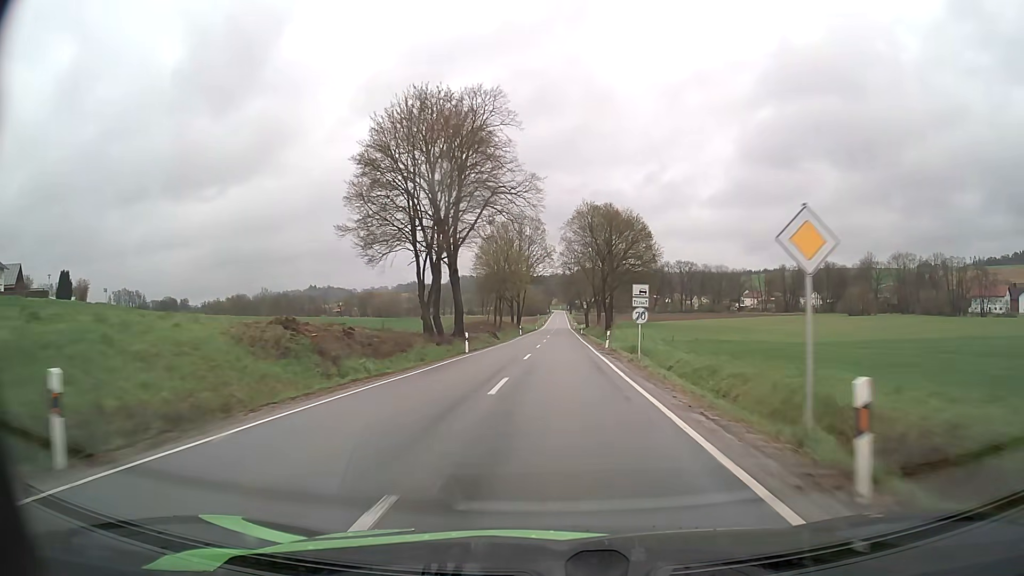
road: secondary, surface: asphalt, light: Day
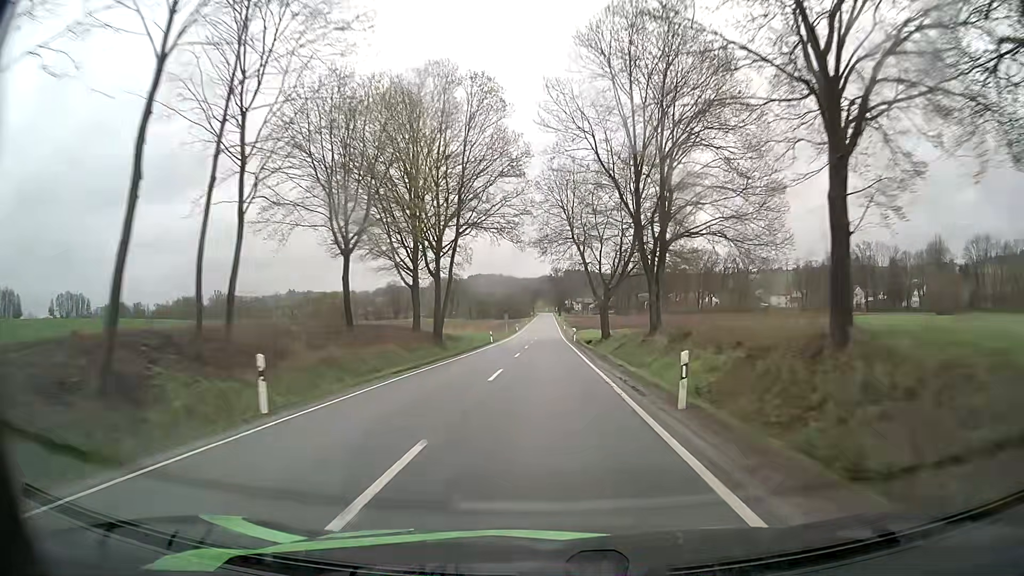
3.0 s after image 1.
(+1.7, +69.7) m; +1°
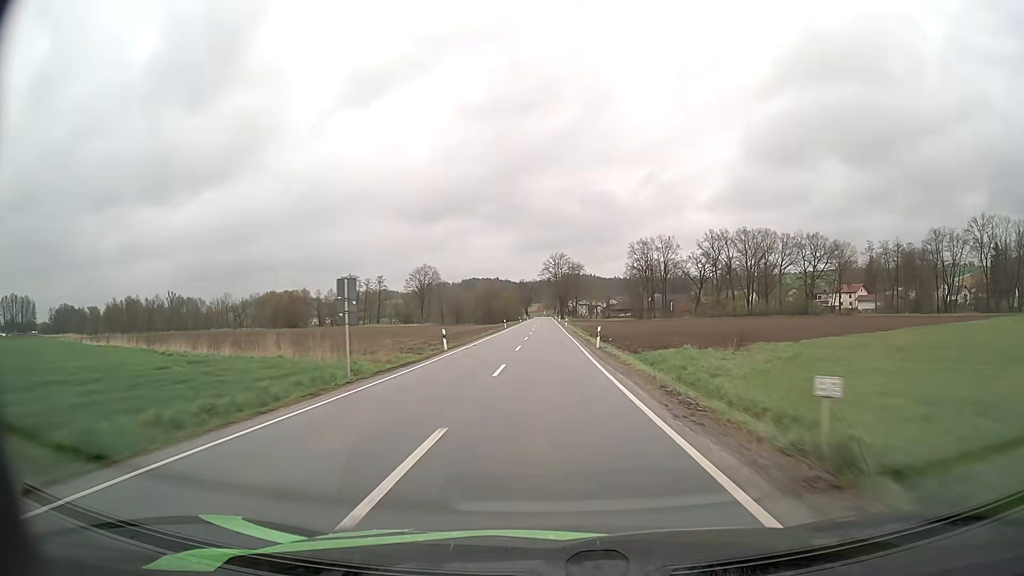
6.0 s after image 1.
(+0.5, +72.2) m; 0°
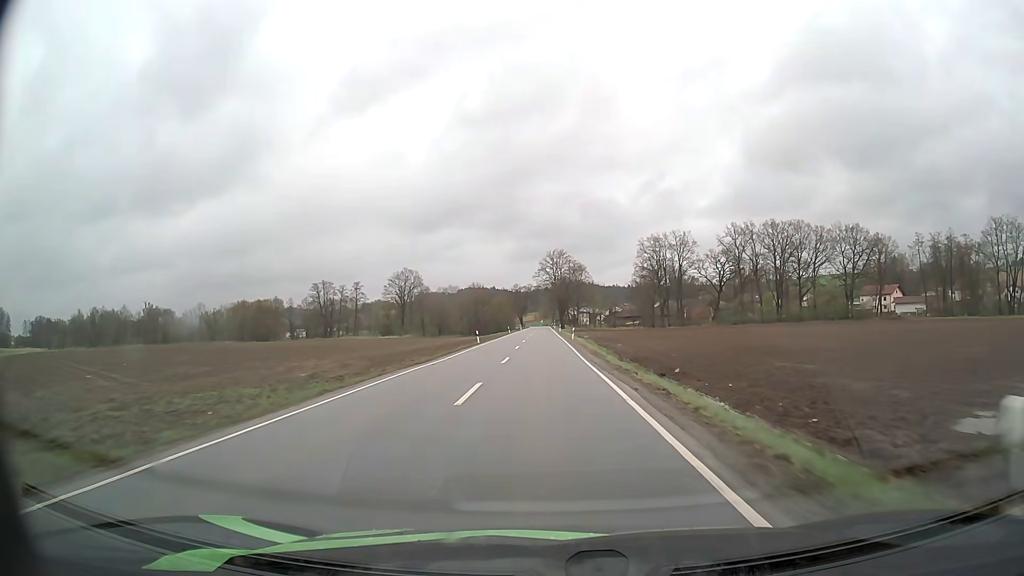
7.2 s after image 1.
(+0.2, +29.5) m; 0°
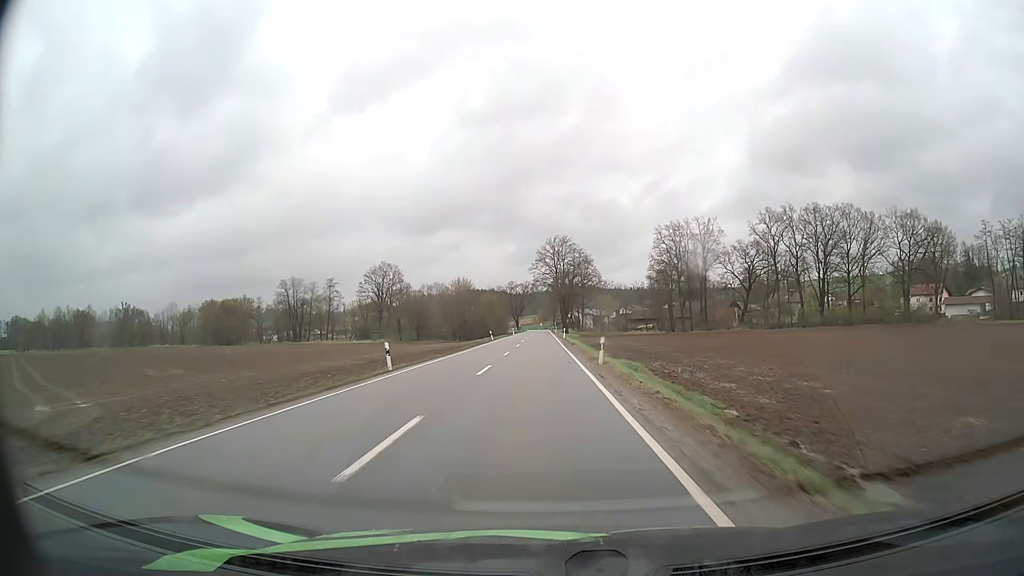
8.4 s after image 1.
(+0.1, +29.5) m; 0°
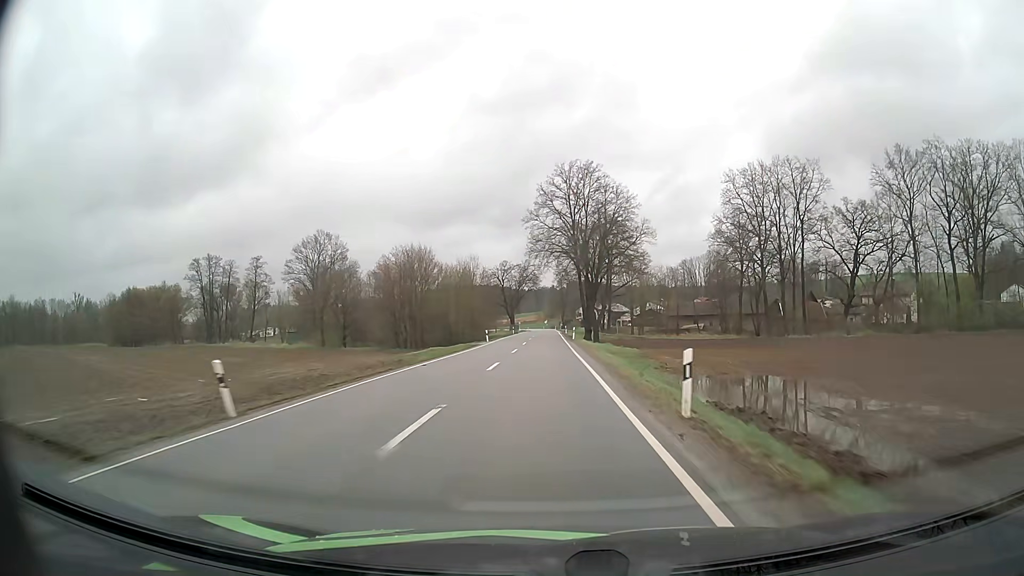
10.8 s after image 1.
(-0.3, +59.0) m; 0°
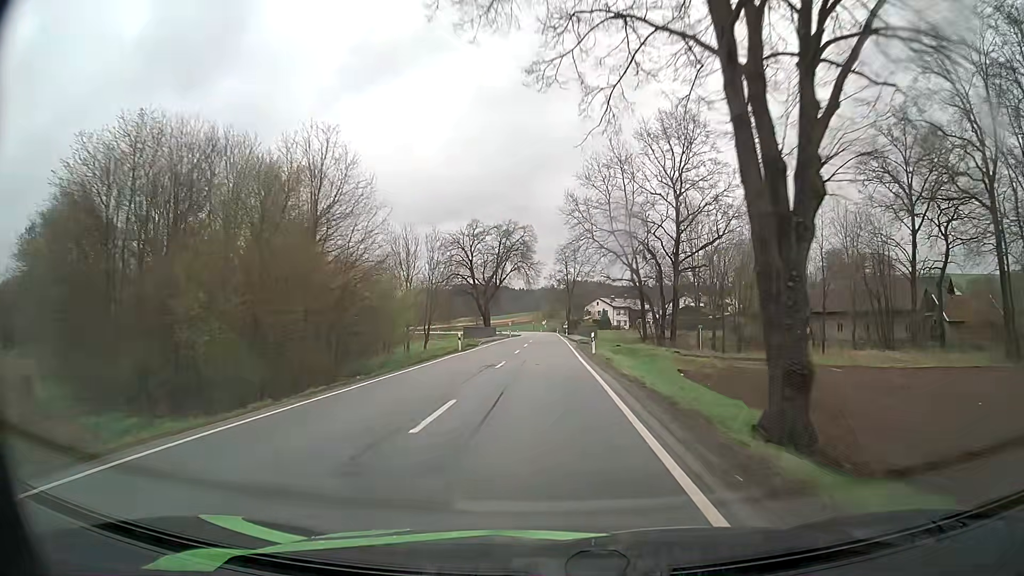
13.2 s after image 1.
(+0.1, +58.5) m; 0°
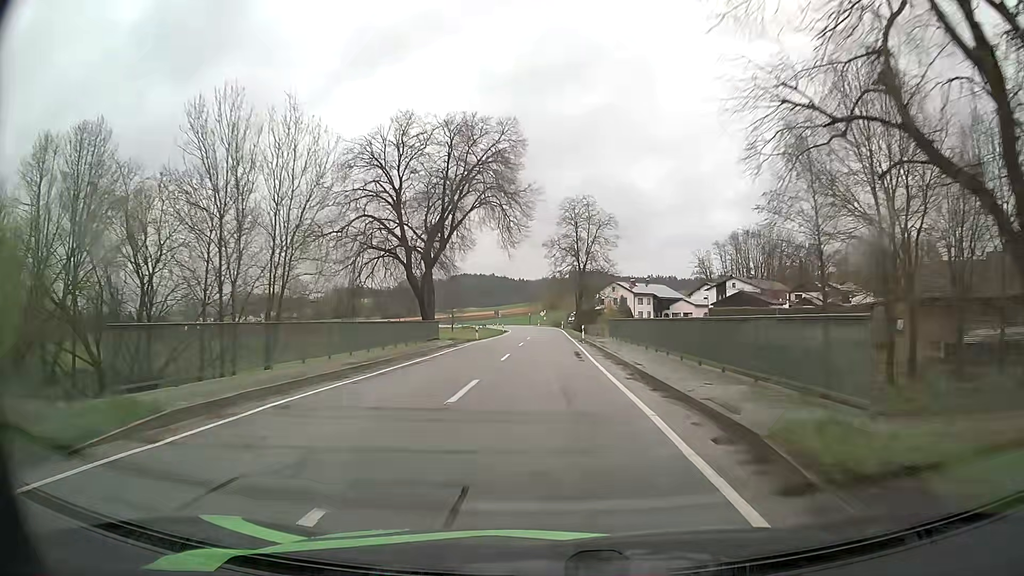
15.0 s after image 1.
(-0.2, +43.0) m; 0°
(0, +10) (0, +20) (0, +30) (0, +40) (0, +50) (0, +60) (0, +70) (-1, +80) (-1, +90) (-2, +100) m
